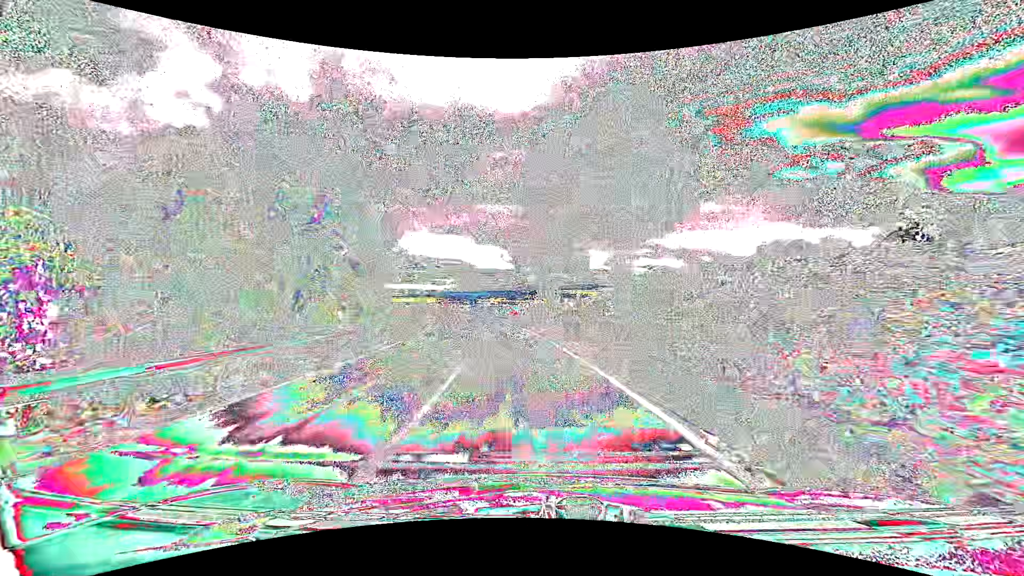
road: tertiary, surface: asphalt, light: Day
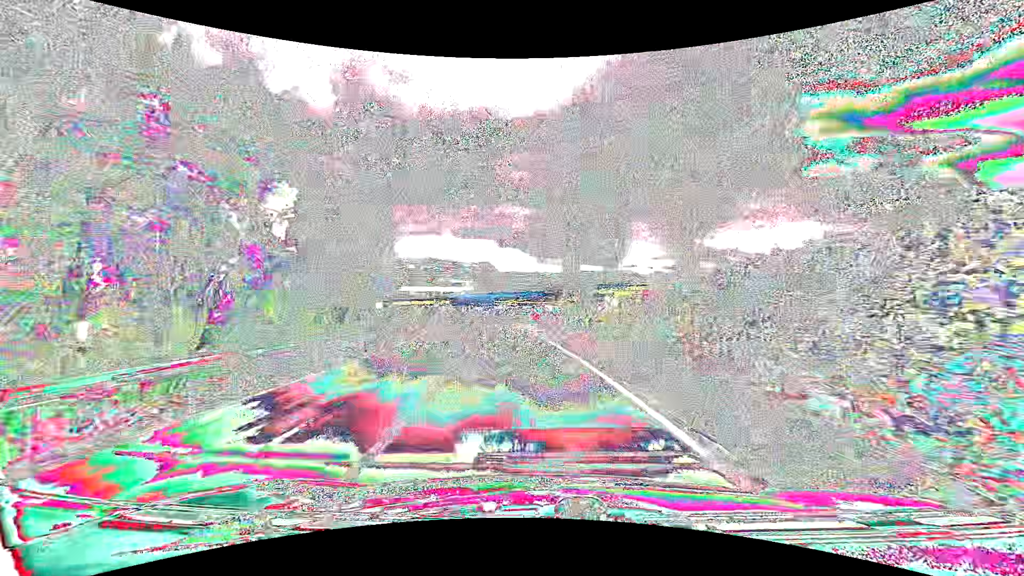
(-0.2, +9.6) m; -3°
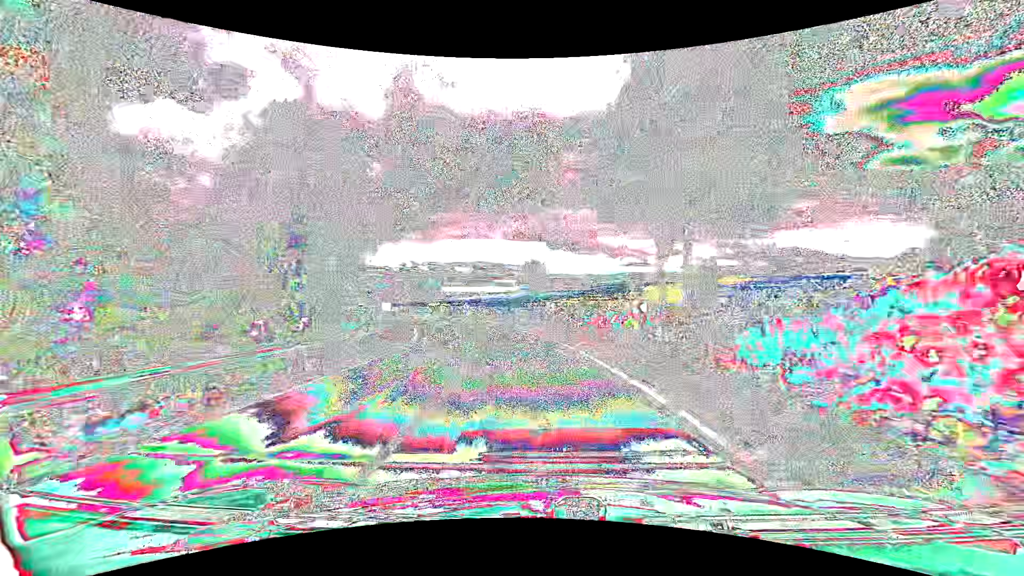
(-1.0, +18.7) m; -6°
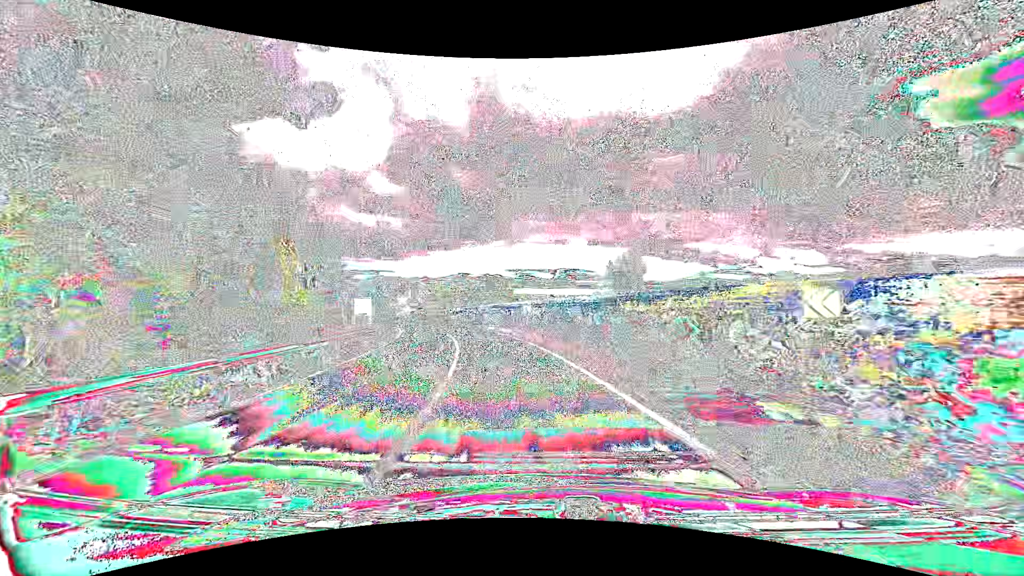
(-2.0, +27.0) m; -10°
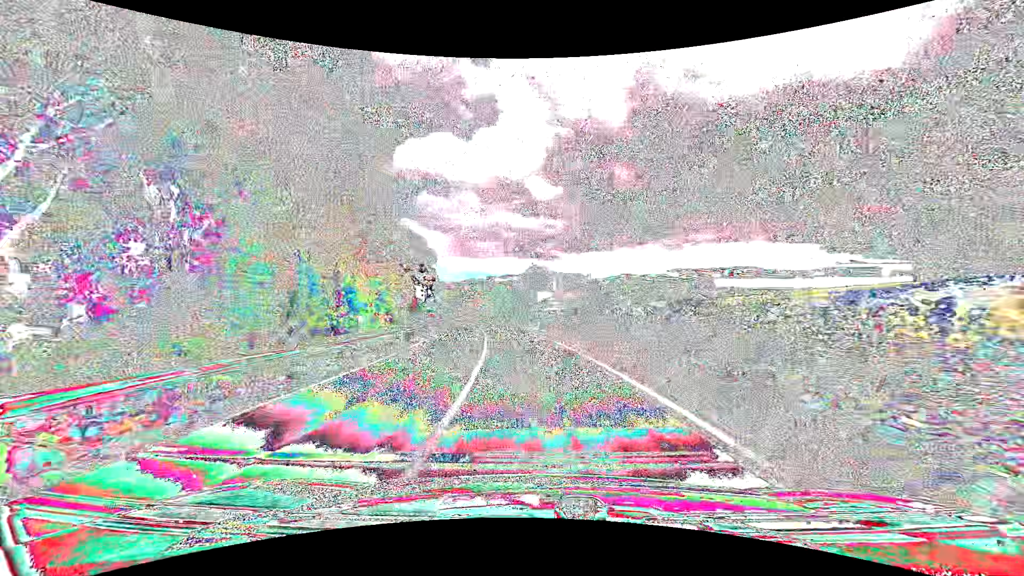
(-7.5, +45.0) m; -18°
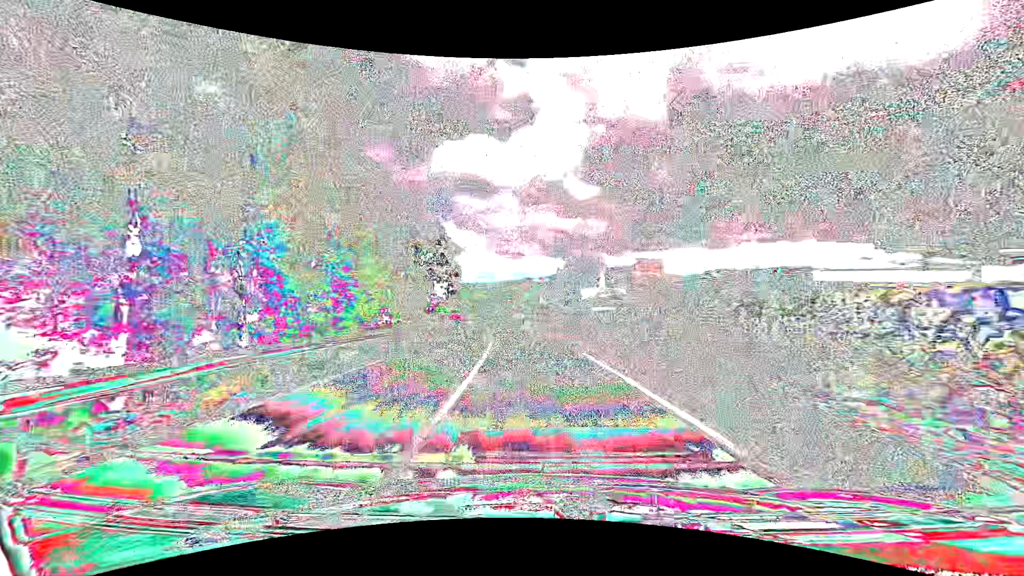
(-0.8, +18.9) m; -4°
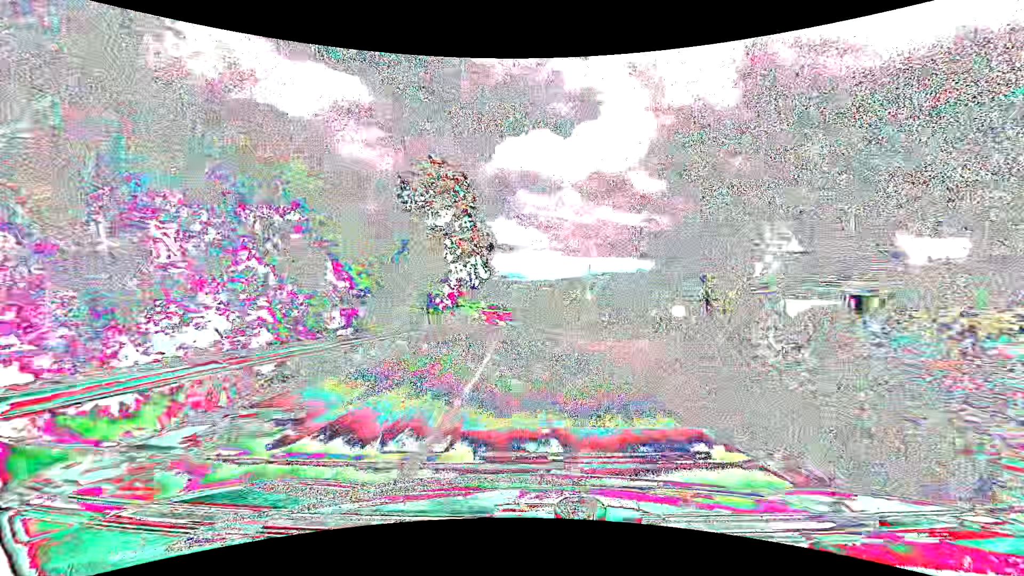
(-2.5, +37.5) m; -7°
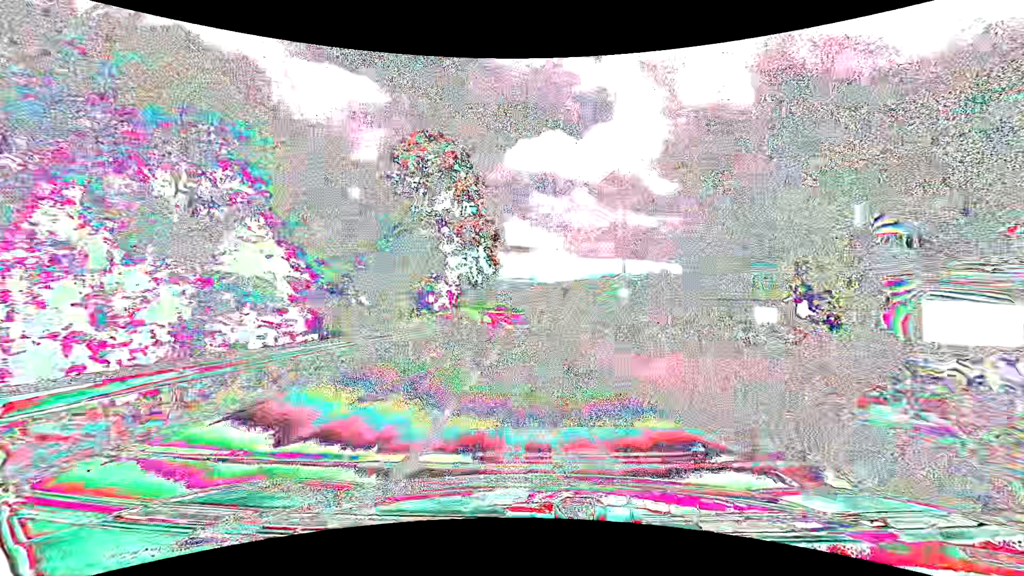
(-0.1, +9.1) m; -2°
(0, +10) (0, +20) (0, +30) (0, +40) (+1, +50) (+4, +59) (+10, +67) (+18, +73) (+27, +77) (+37, +77) m
